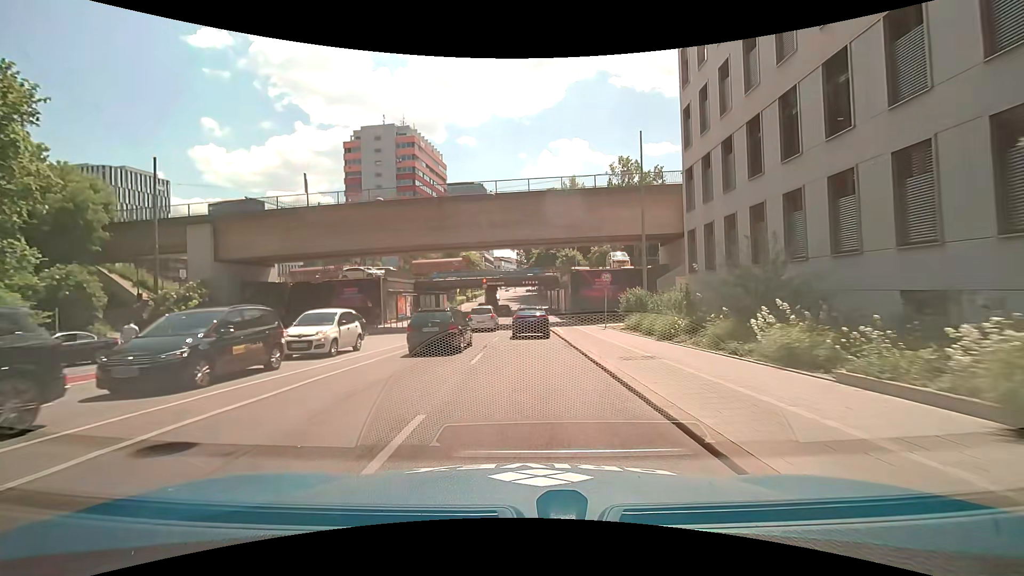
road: secondary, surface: asphalt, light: Day
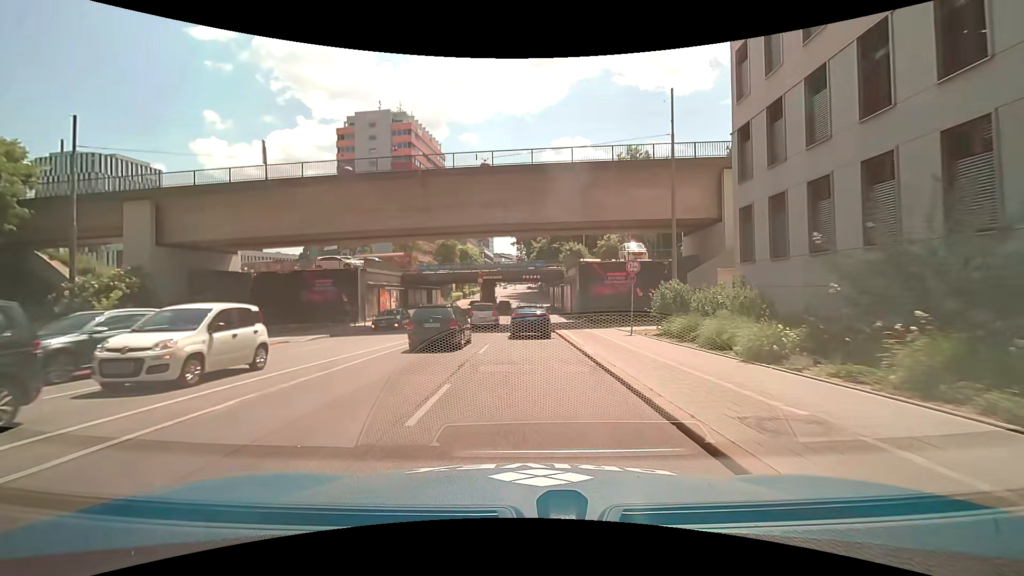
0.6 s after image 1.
(+0.2, +6.8) m; +2°
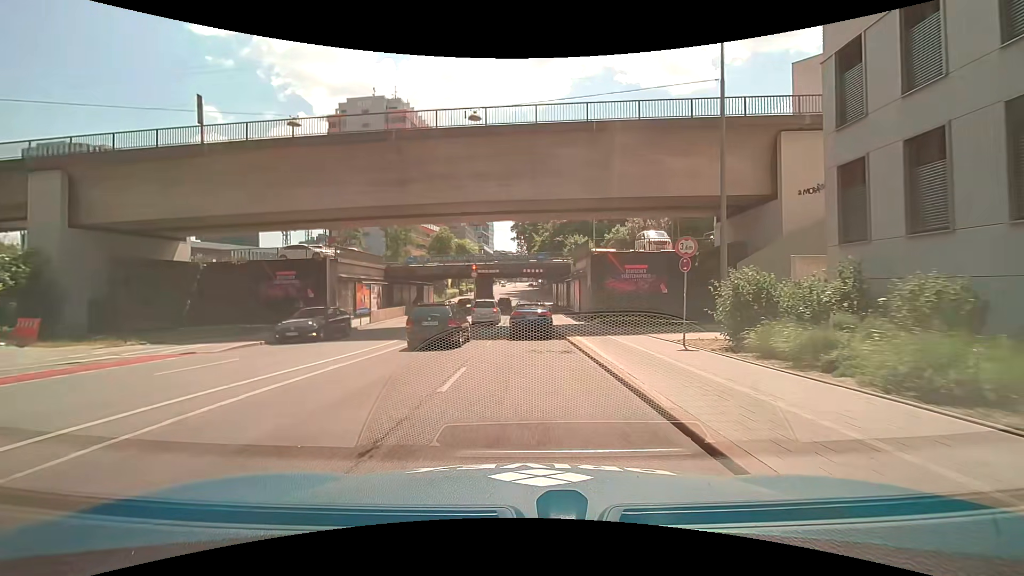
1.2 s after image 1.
(0.0, +6.9) m; 0°
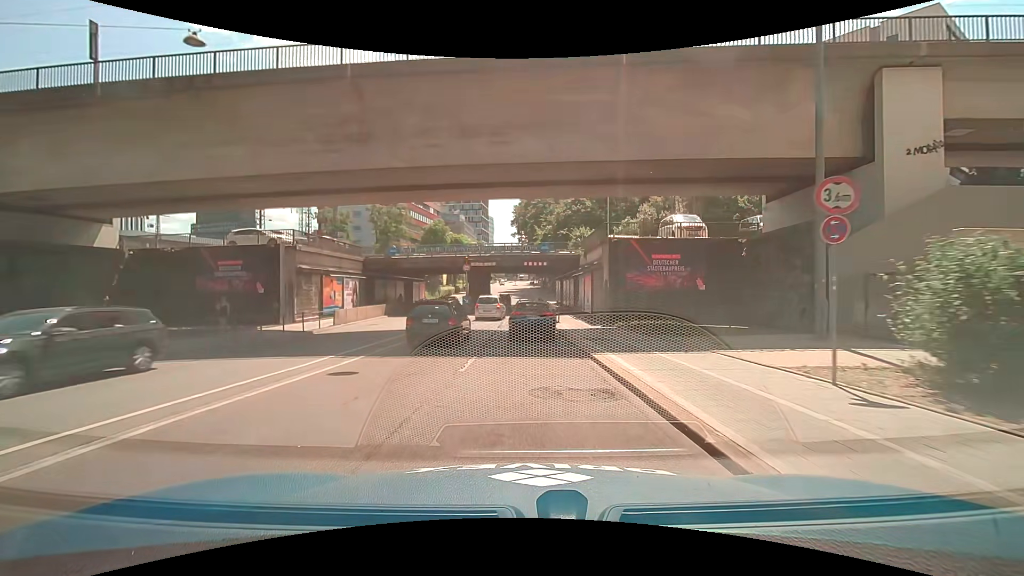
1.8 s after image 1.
(0.0, +6.8) m; +1°
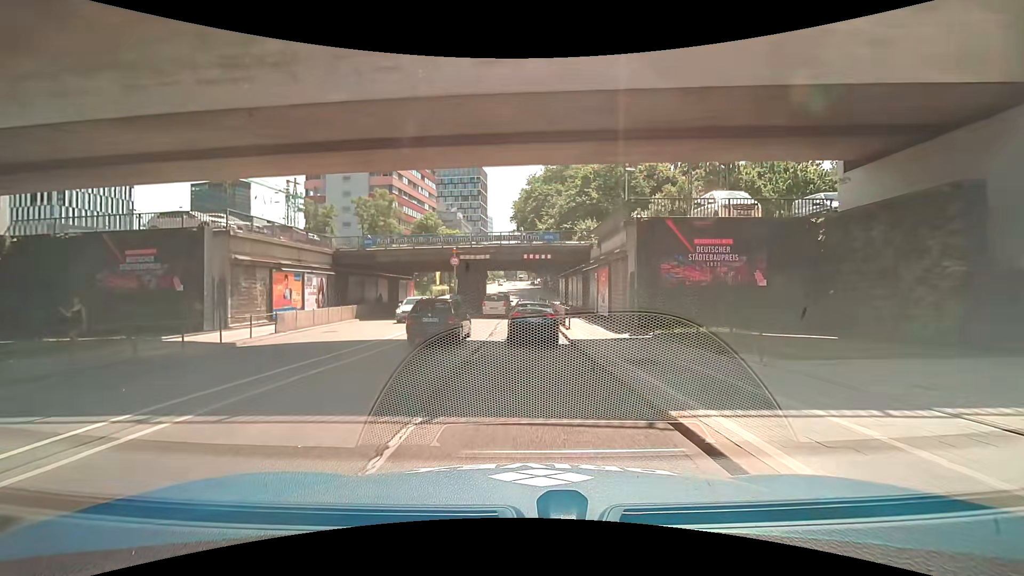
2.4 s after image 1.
(-0.1, +6.7) m; -1°
